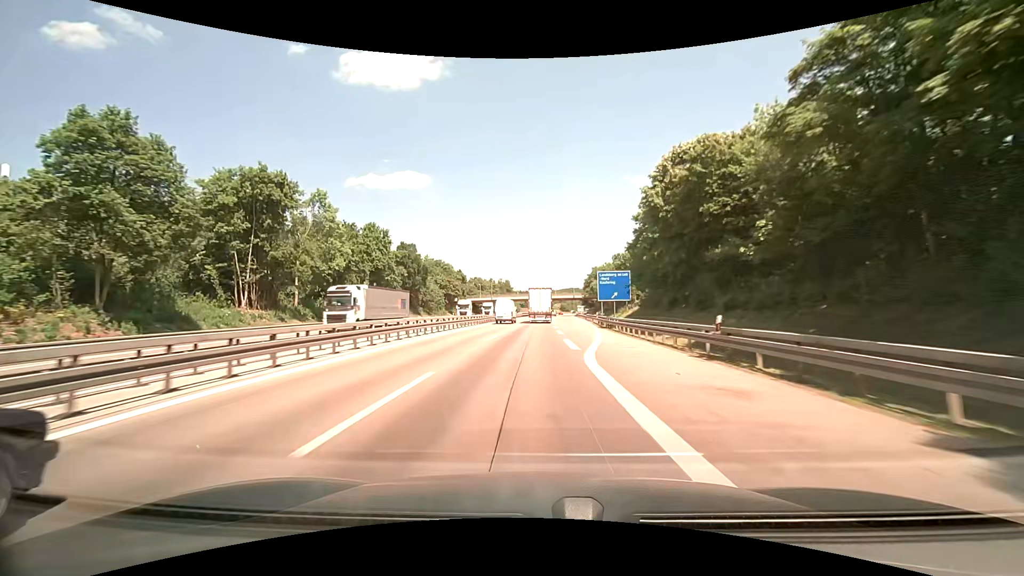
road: motorway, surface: asphalt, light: Day
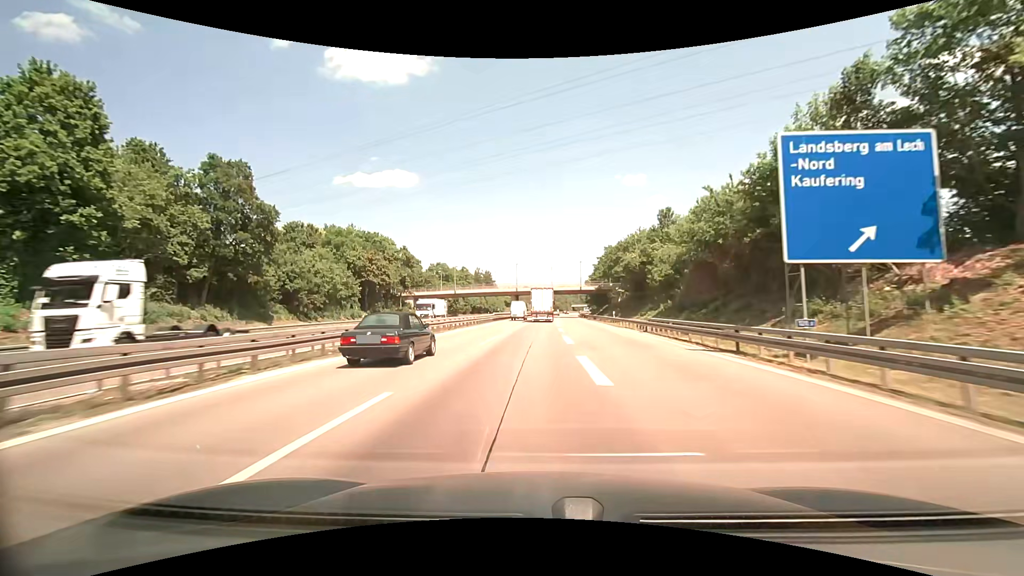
(+1.0, +57.1) m; +2°
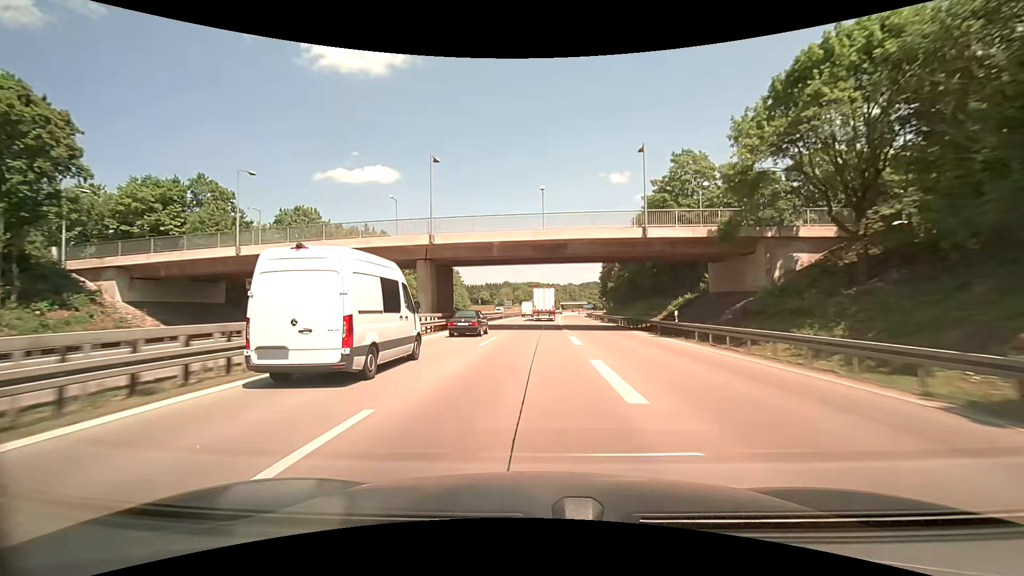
(+1.0, +73.8) m; +1°
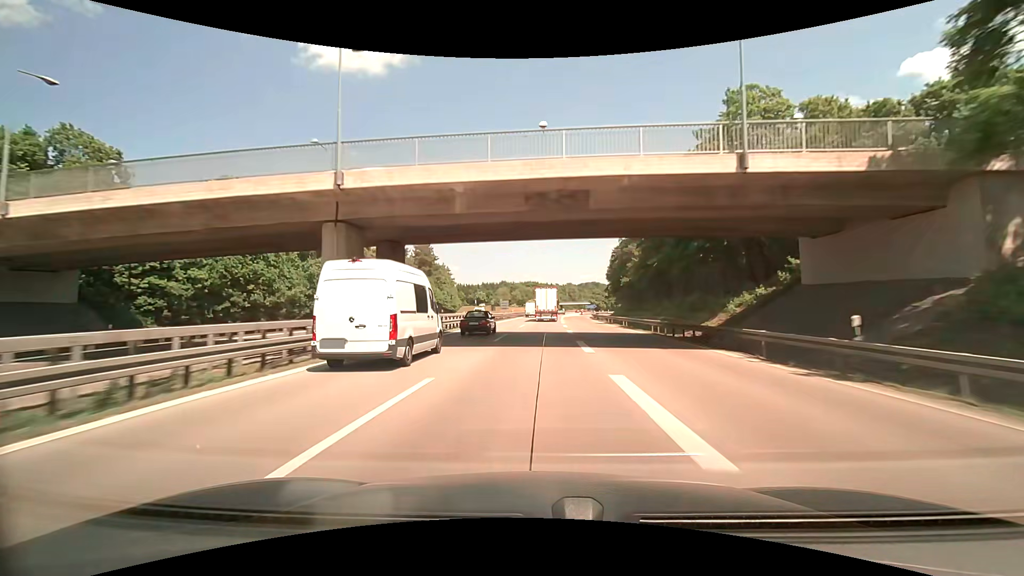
(0.0, +14.9) m; 0°
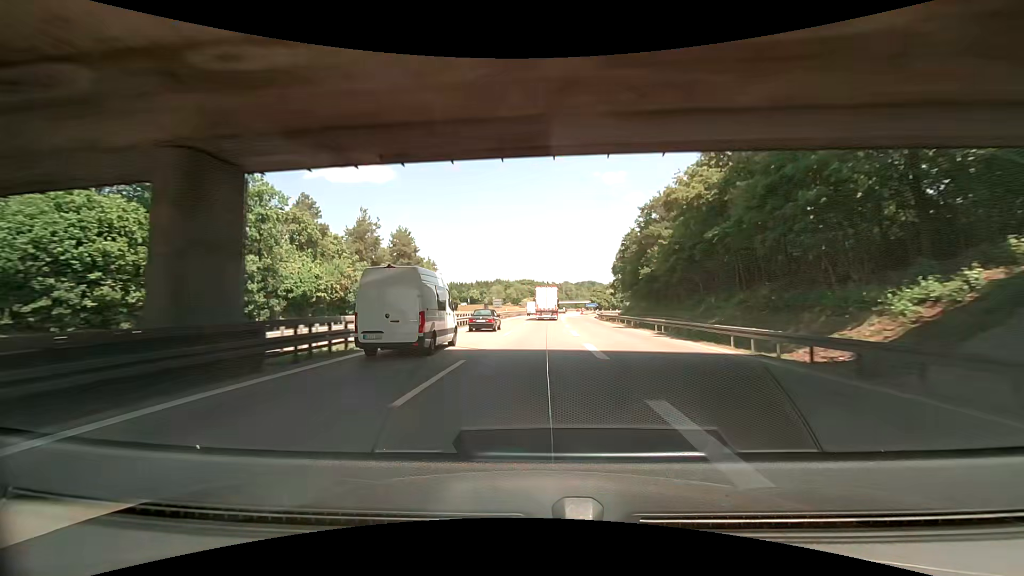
(0.0, +14.9) m; 0°
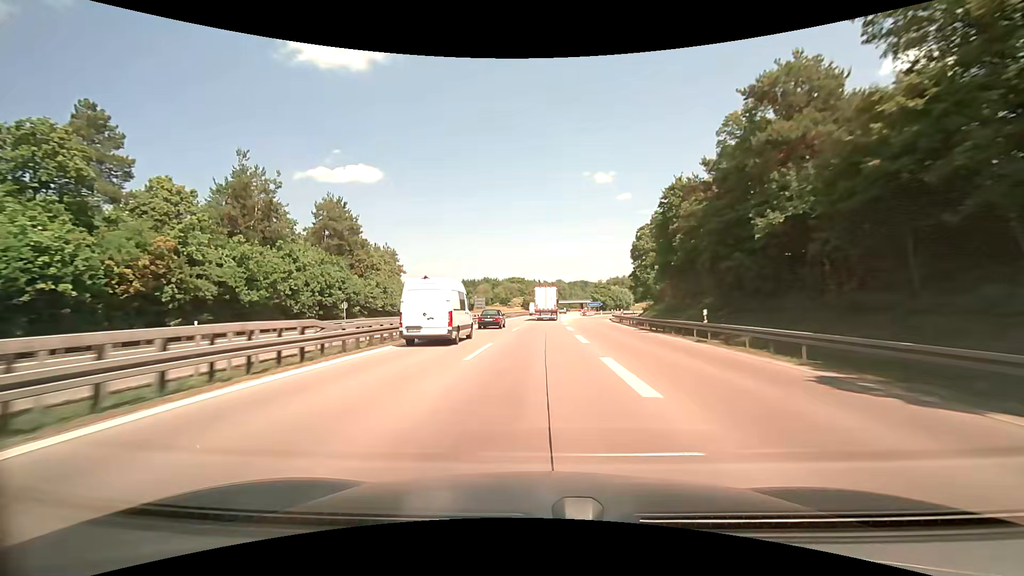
(+0.1, +29.8) m; +1°
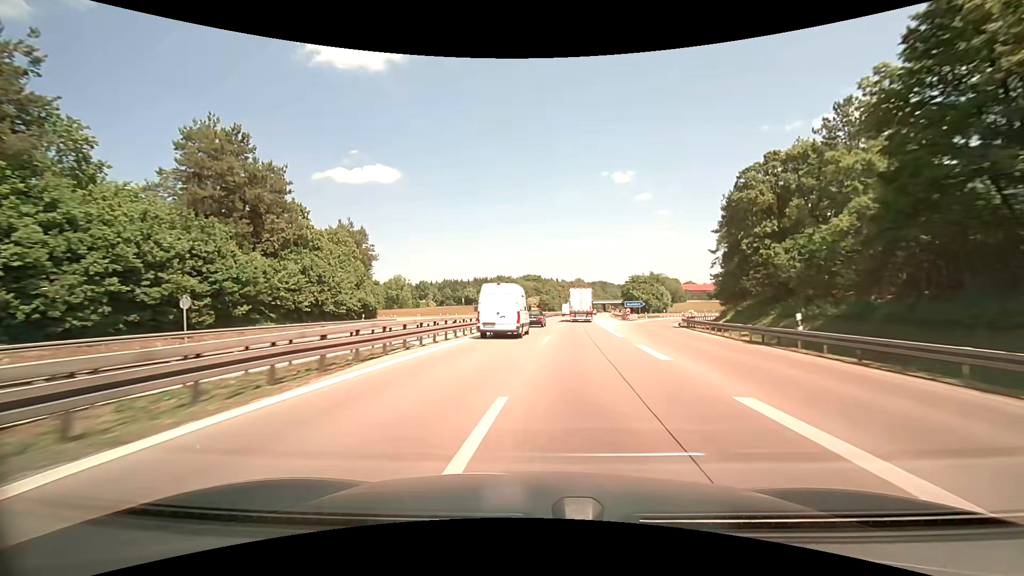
(-0.1, +29.7) m; 0°
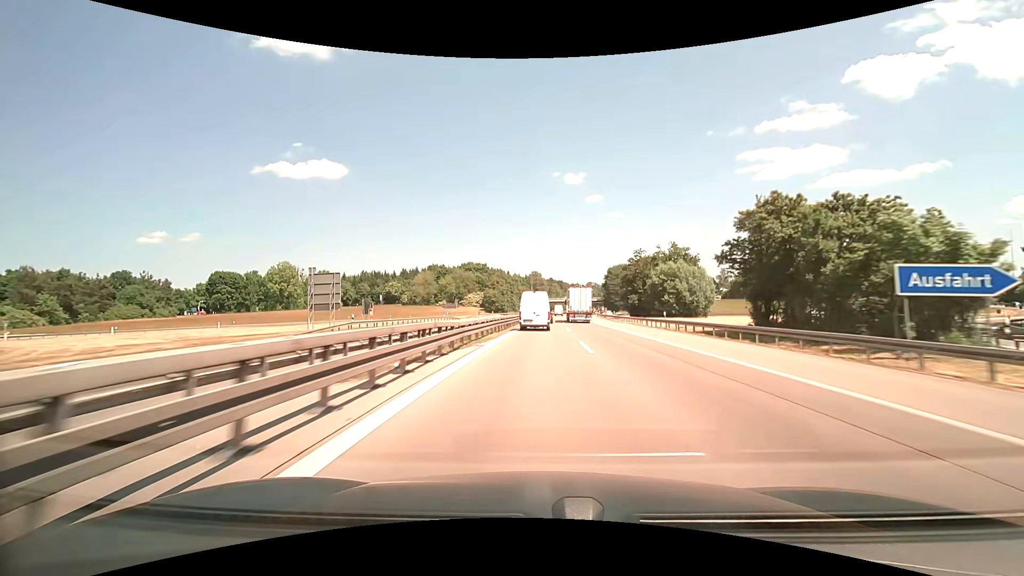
(+0.7, +76.4) m; +3°
(0, +10) (0, +20) (0, +30) (+1, +40) (+1, +50) (+2, +60) (+2, +70) (+3, +80) (+4, +90) (+5, +100) m
